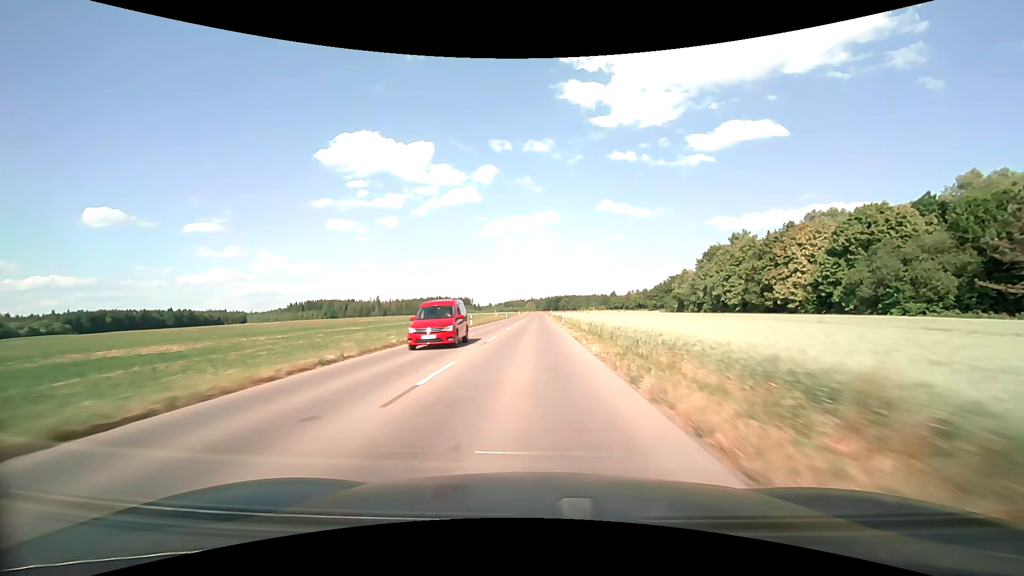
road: tertiary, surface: asphalt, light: Day
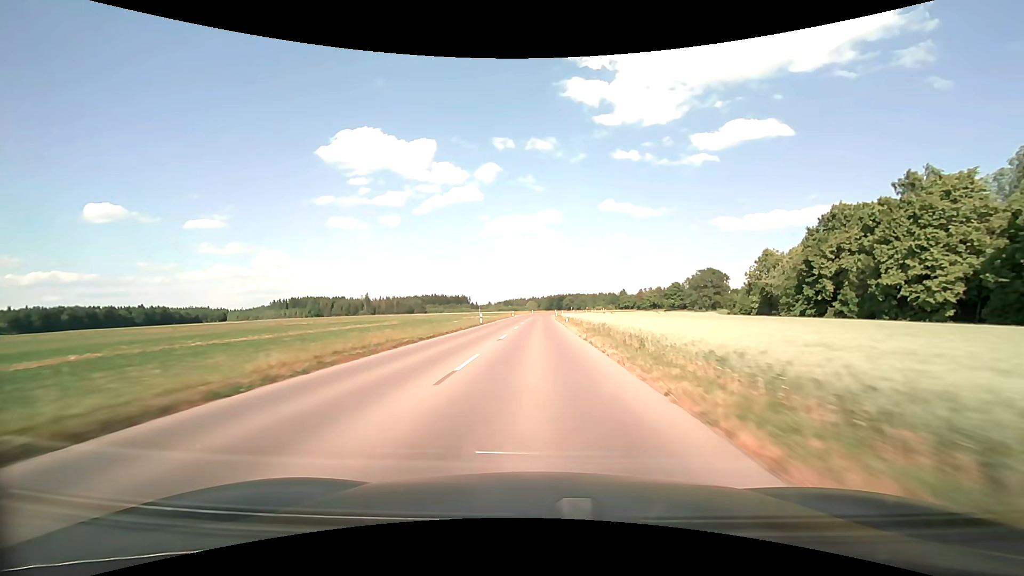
(-0.2, +46.3) m; 0°
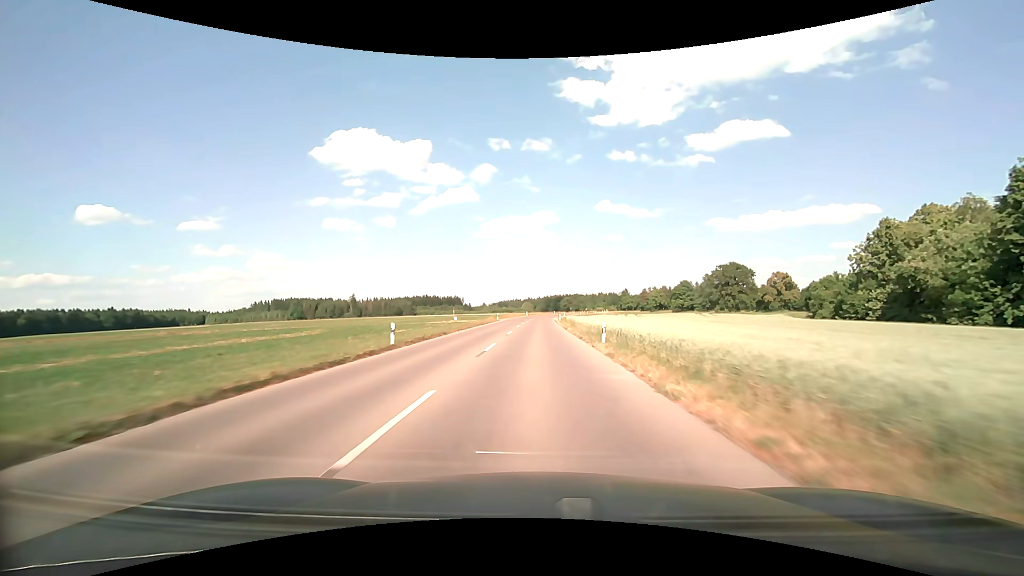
(+0.1, +30.6) m; 0°
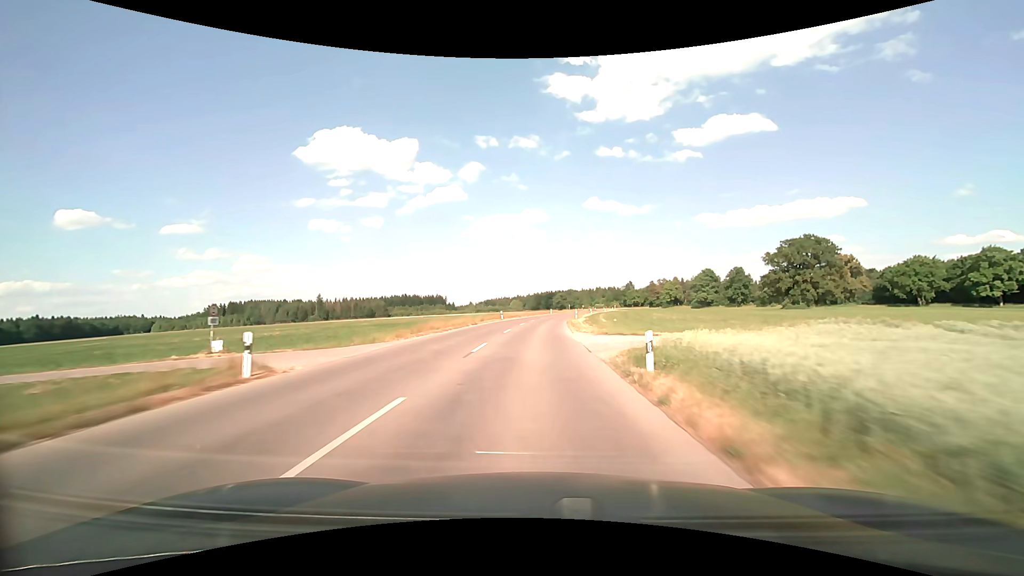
(+0.6, +60.7) m; +1°
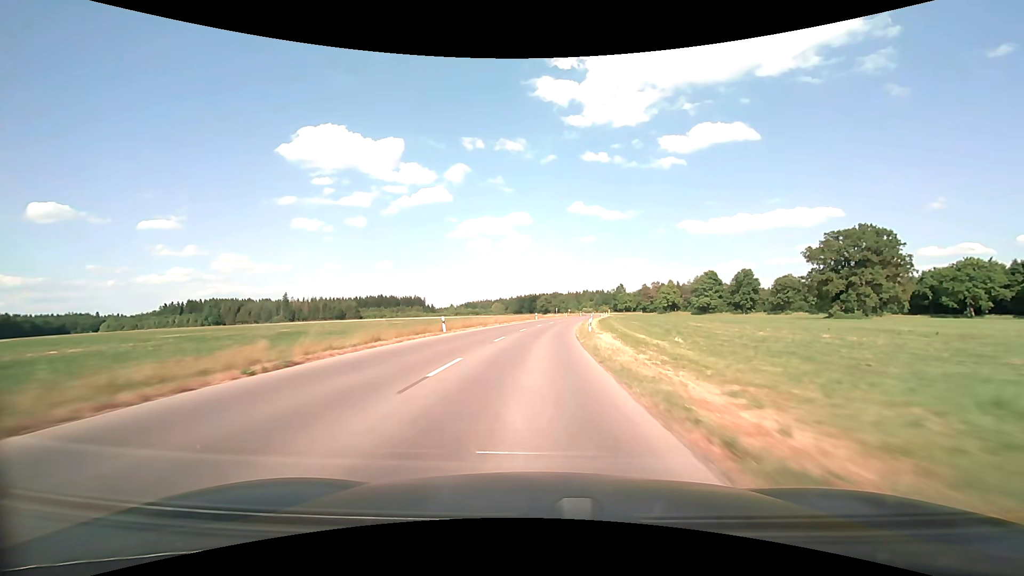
(+0.4, +30.1) m; +2°
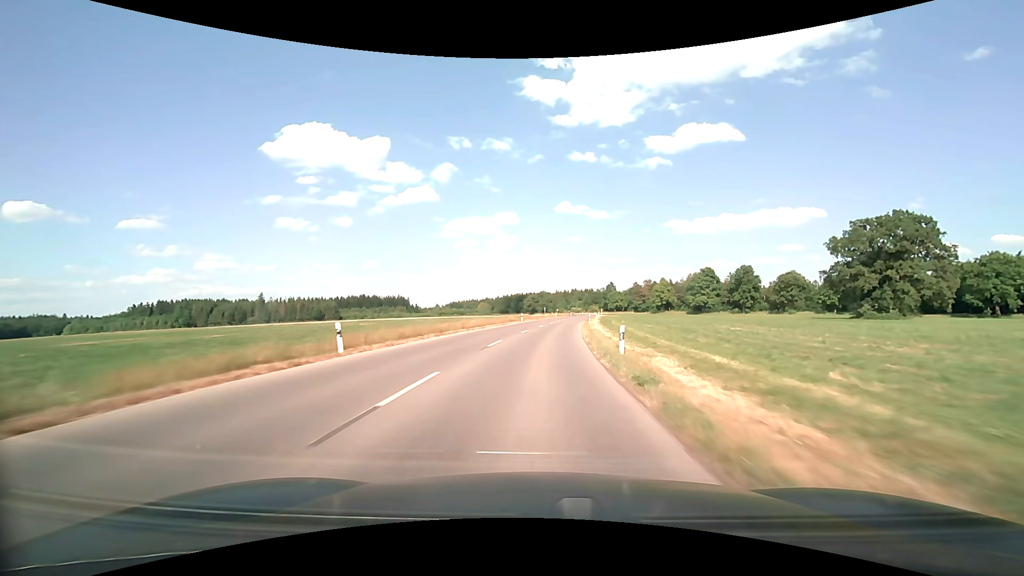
(+0.2, +15.0) m; +1°
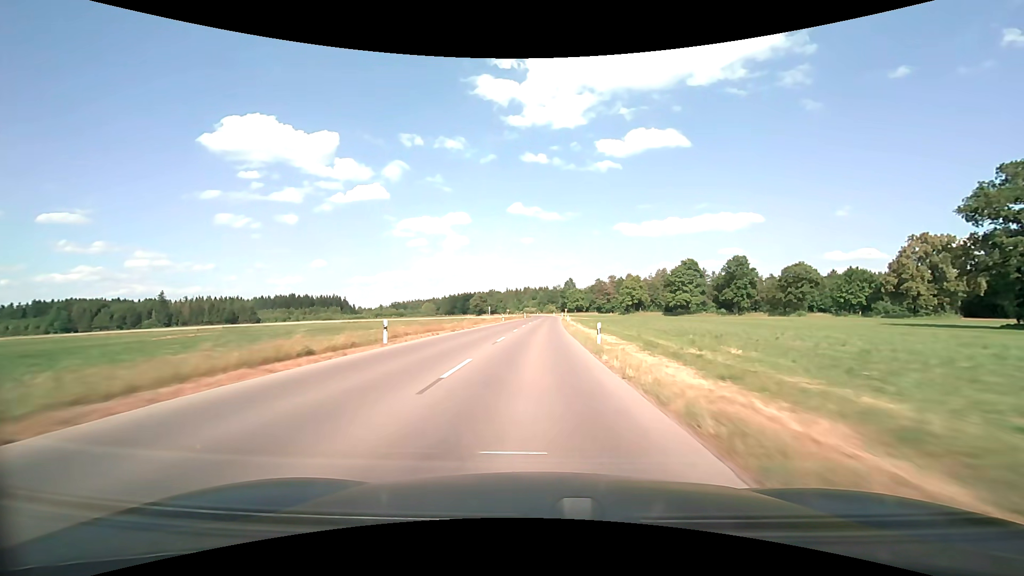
(+2.3, +45.1) m; +6°
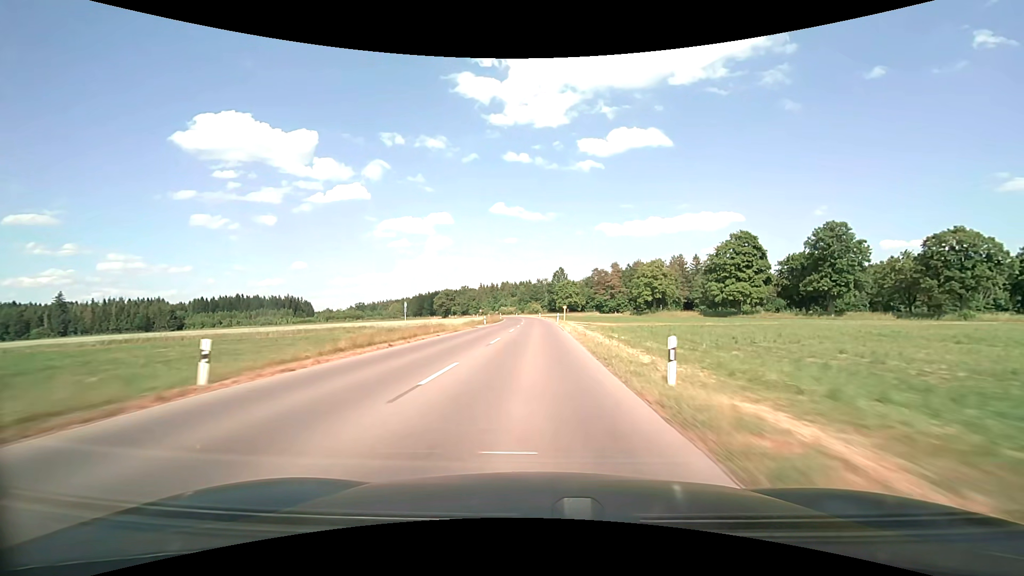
(+1.7, +61.1) m; +2°
(0, +10) (0, +20) (0, +30) (0, +40) (0, +50) (0, +60) (0, +70) (0, +80) (-1, +90) (-1, +100) m
